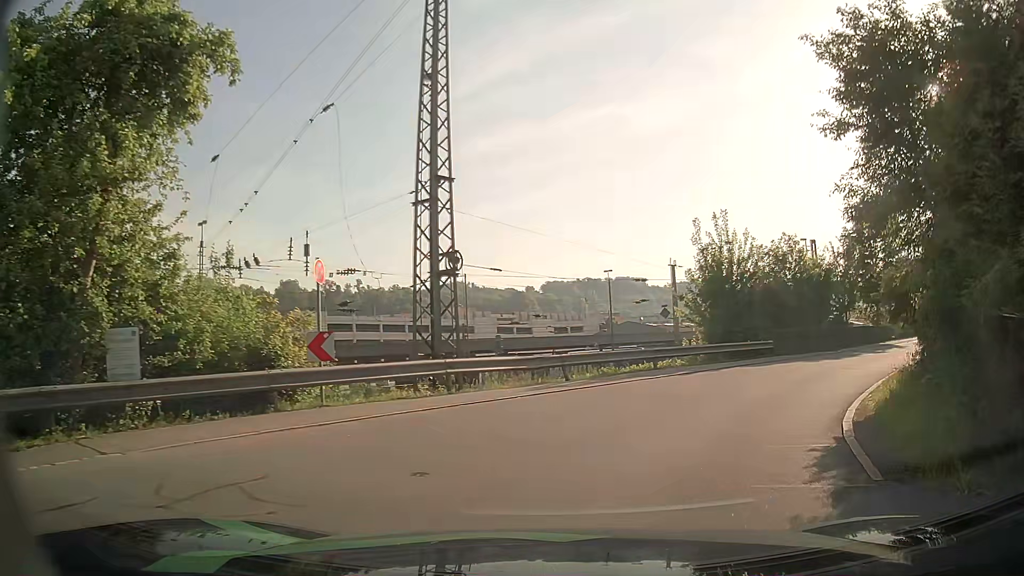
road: residential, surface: asphalt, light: Day
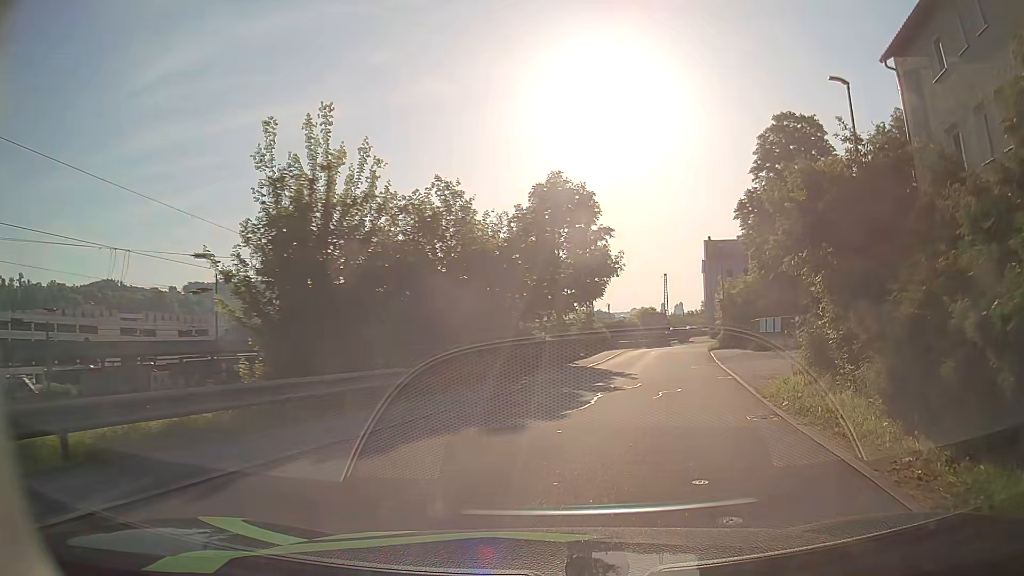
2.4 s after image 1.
(+3.8, +13.3) m; +33°
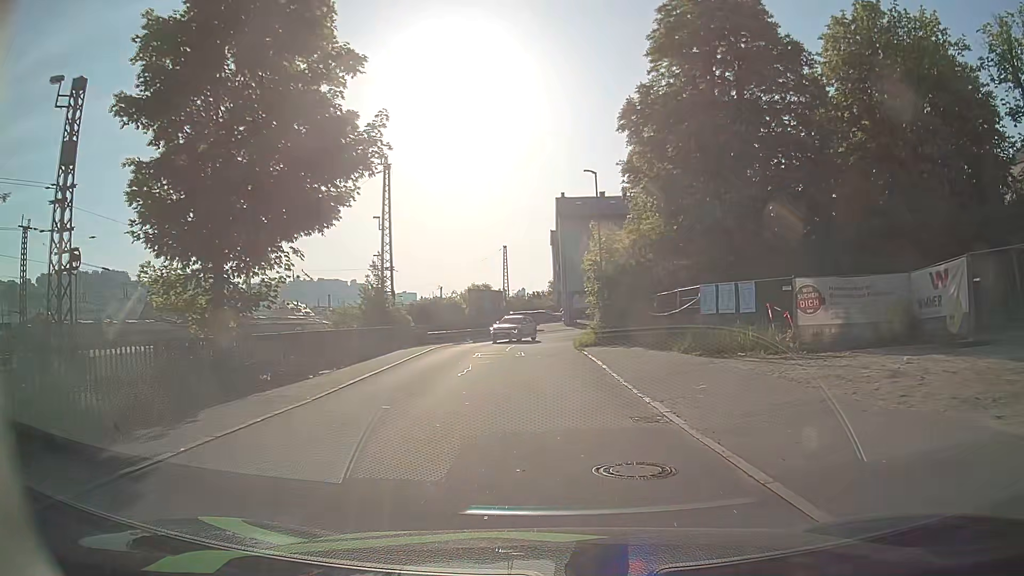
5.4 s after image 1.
(+3.4, +22.8) m; +13°
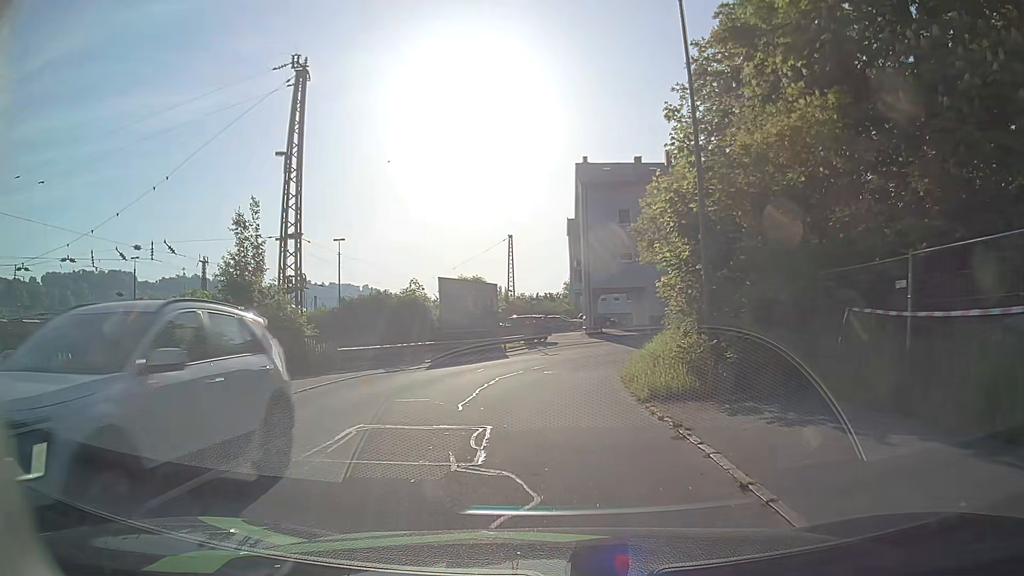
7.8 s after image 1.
(-0.3, +18.9) m; -1°
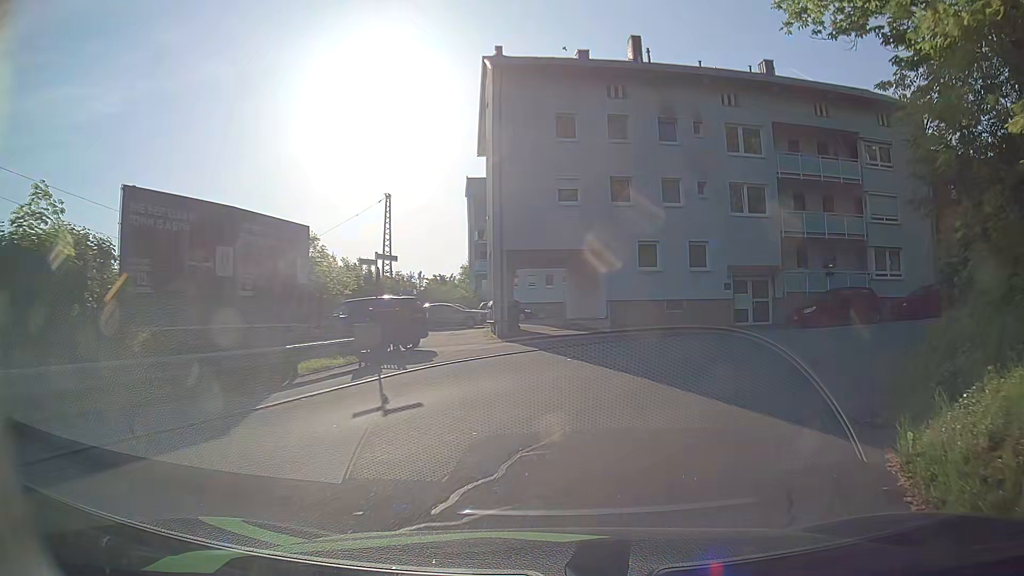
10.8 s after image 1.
(+0.4, +21.2) m; +8°
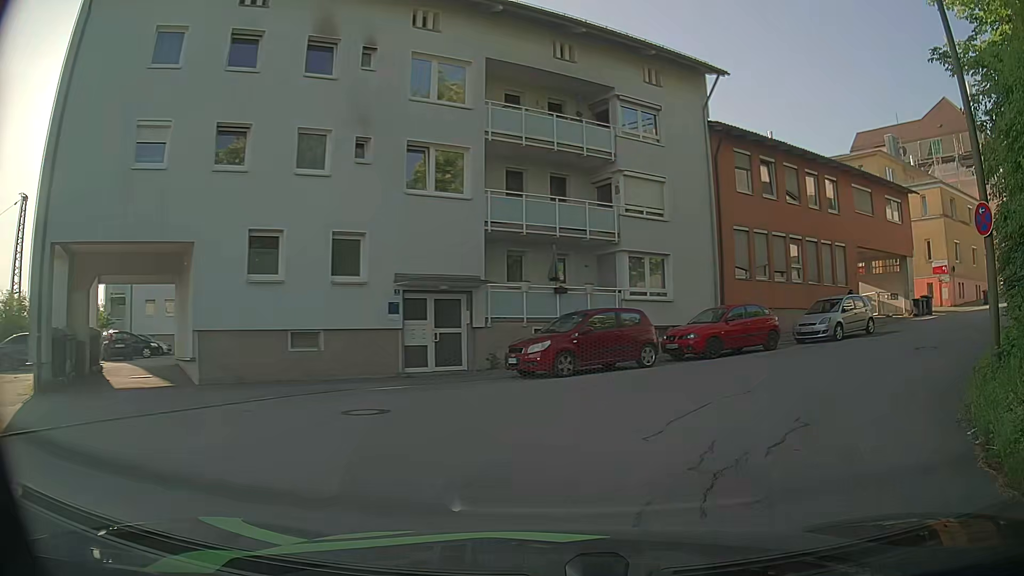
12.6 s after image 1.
(+2.3, +10.9) m; +26°
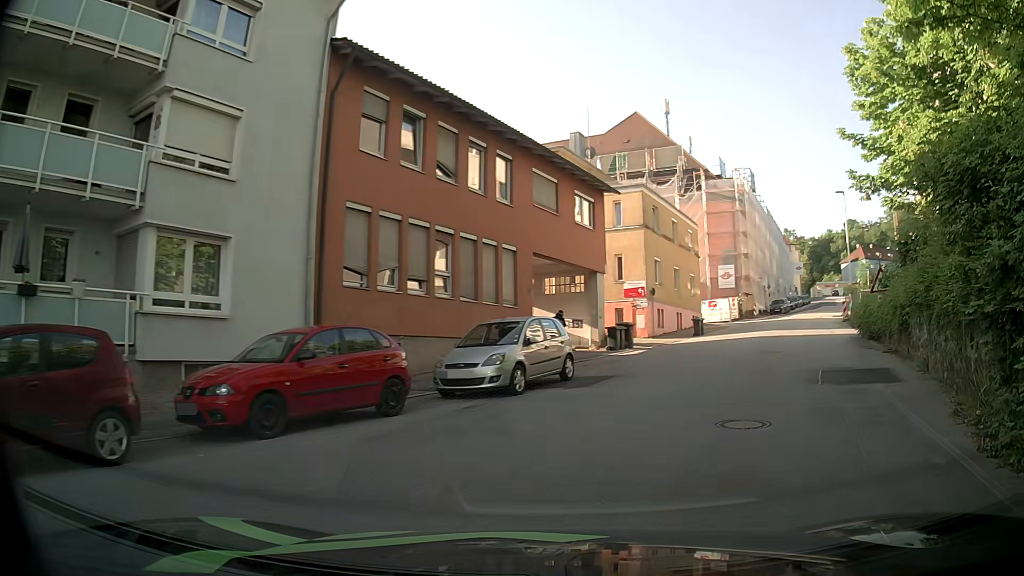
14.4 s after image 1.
(+2.5, +9.3) m; +32°
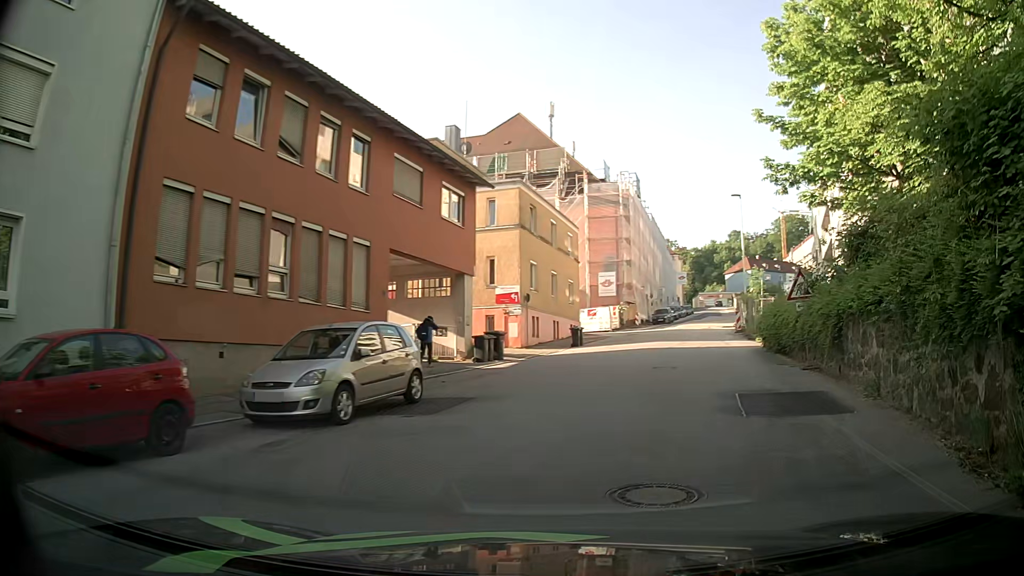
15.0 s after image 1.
(+0.3, +3.1) m; +11°
